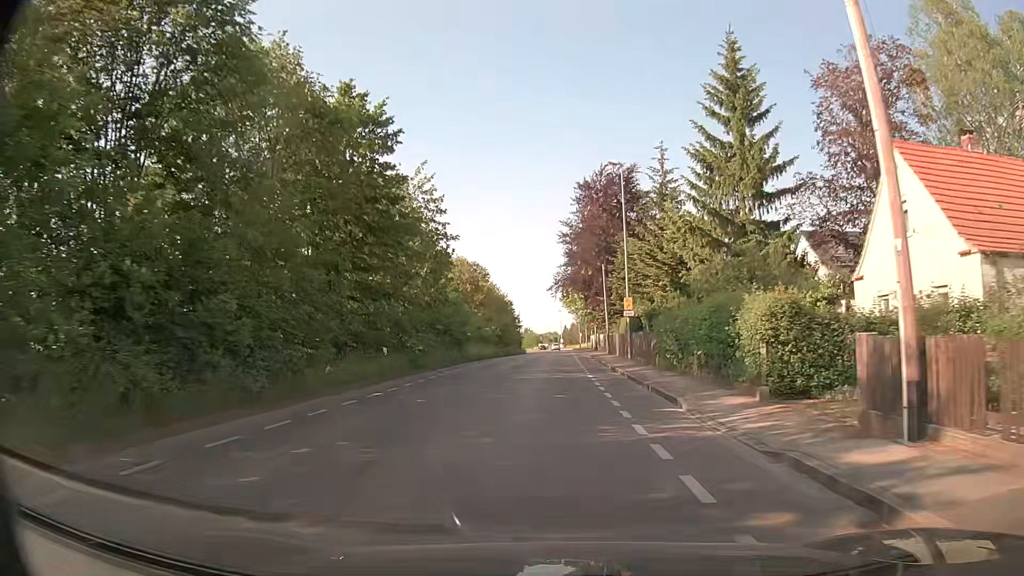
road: tertiary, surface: asphalt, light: Day
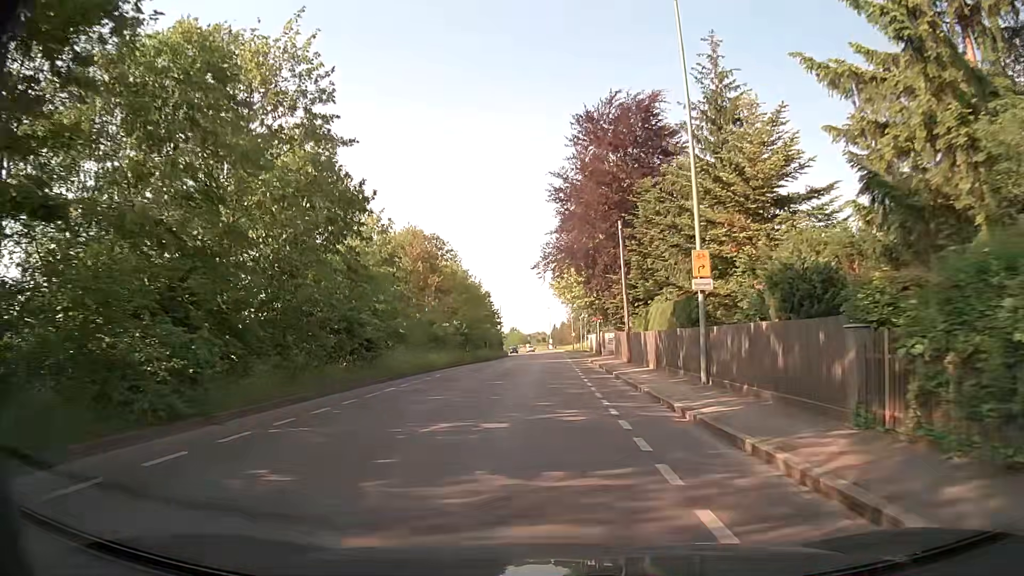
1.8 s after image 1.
(+0.2, +19.4) m; 0°
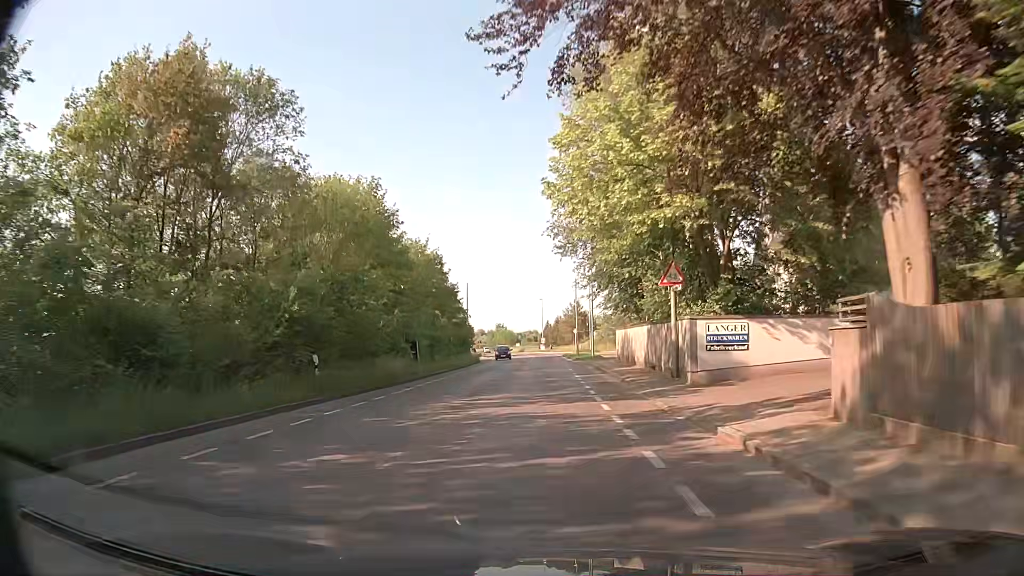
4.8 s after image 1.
(+0.4, +33.4) m; +1°
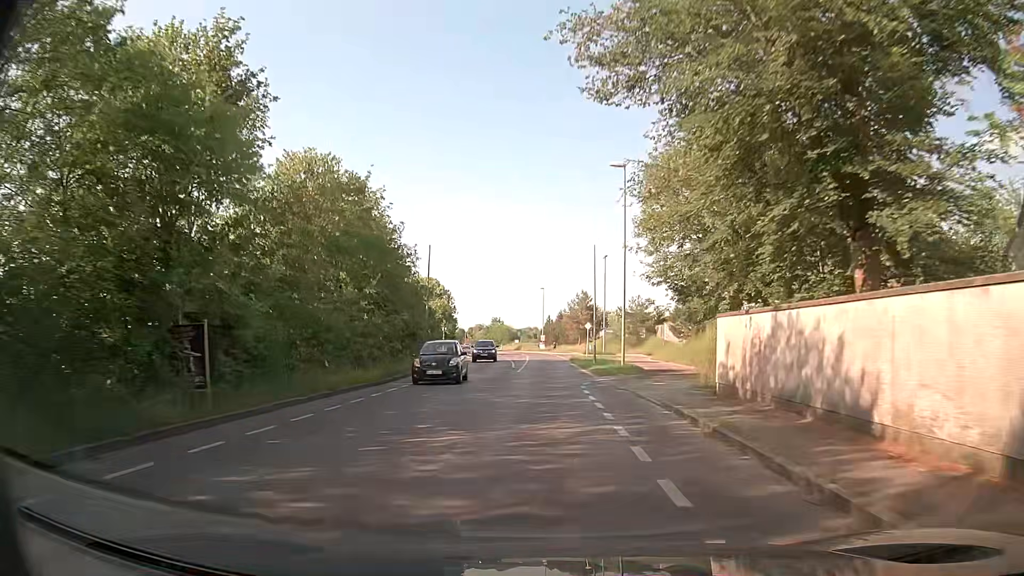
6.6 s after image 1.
(0.0, +21.9) m; 0°
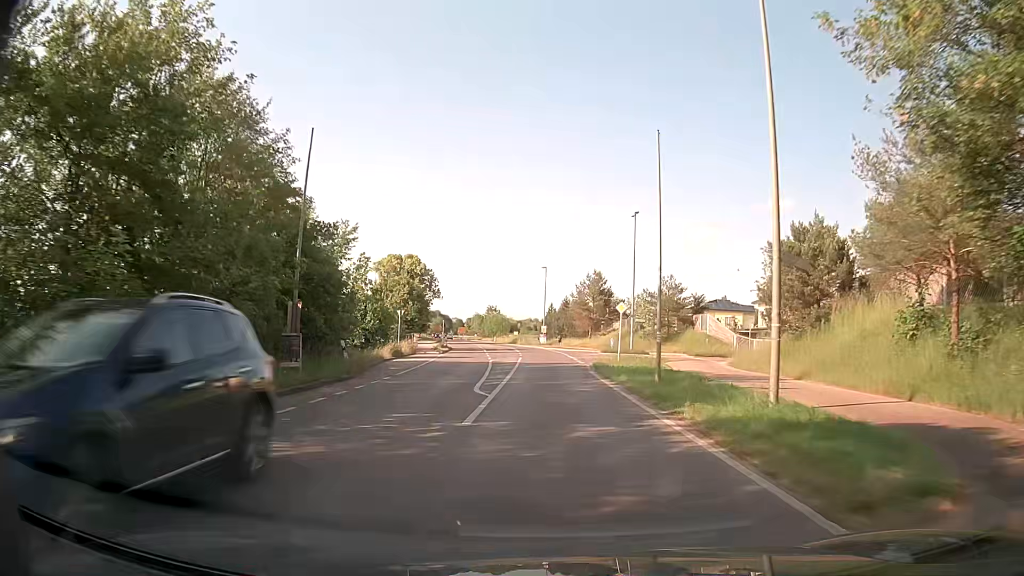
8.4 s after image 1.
(-0.2, +22.4) m; 0°
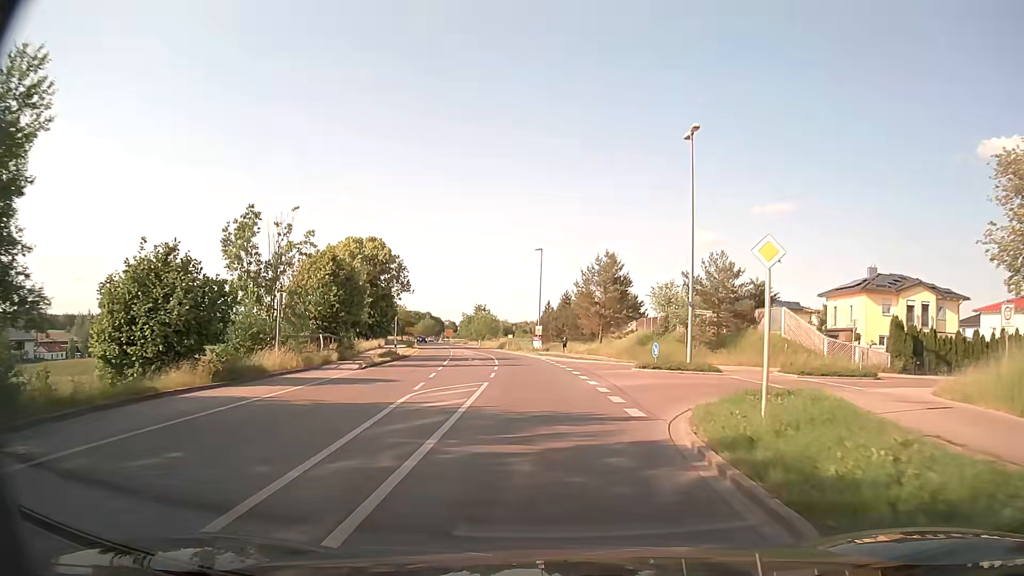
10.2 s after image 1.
(+0.1, +22.0) m; 0°
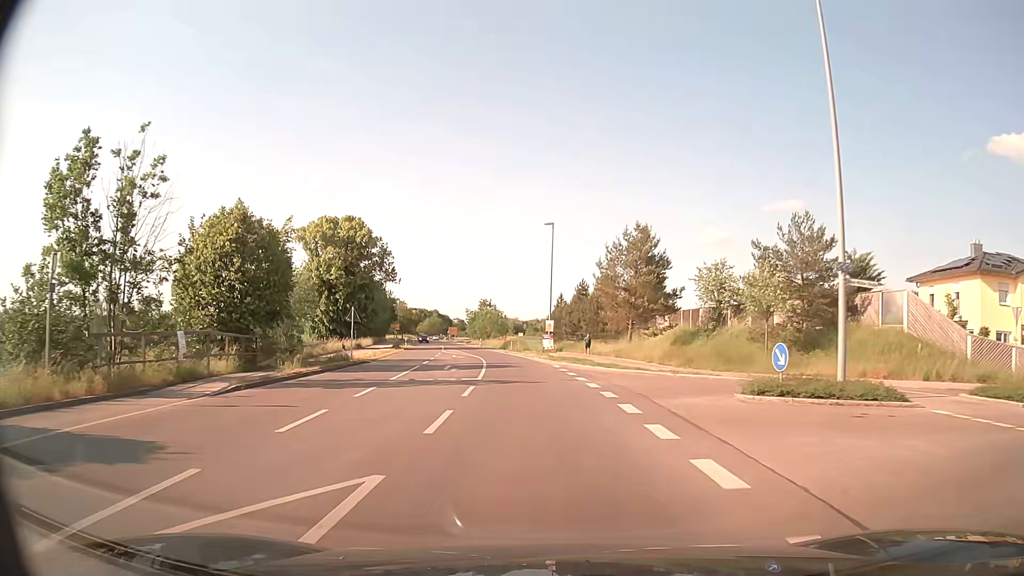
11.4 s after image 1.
(0.0, +14.8) m; 0°
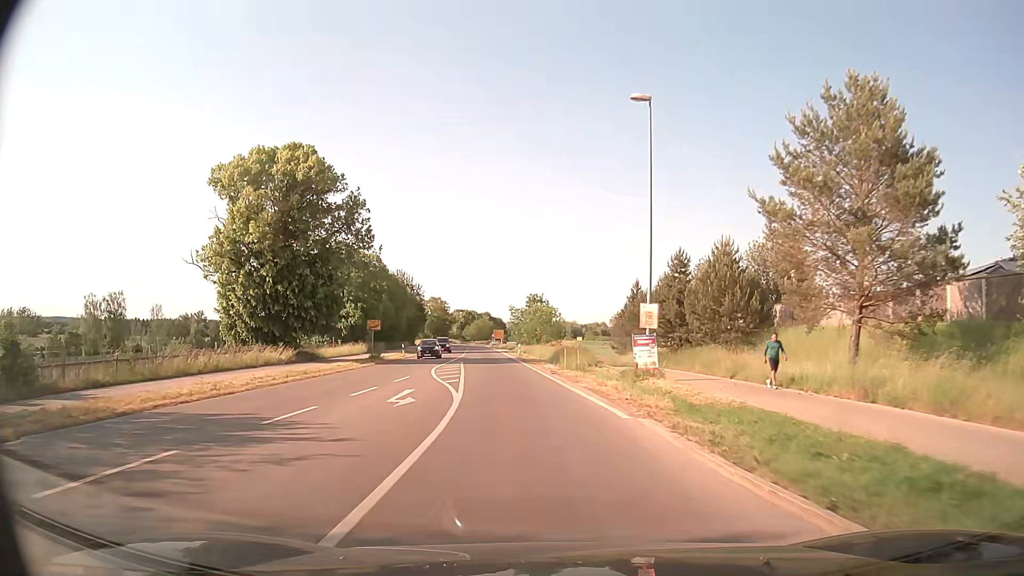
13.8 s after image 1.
(-1.4, +30.5) m; -5°
(0, +10) (-1, +20) (-2, +30) (-3, +40) (-4, +50) (-5, +60) (-6, +70) (-7, +80) (-8, +90) (-10, +99) m
